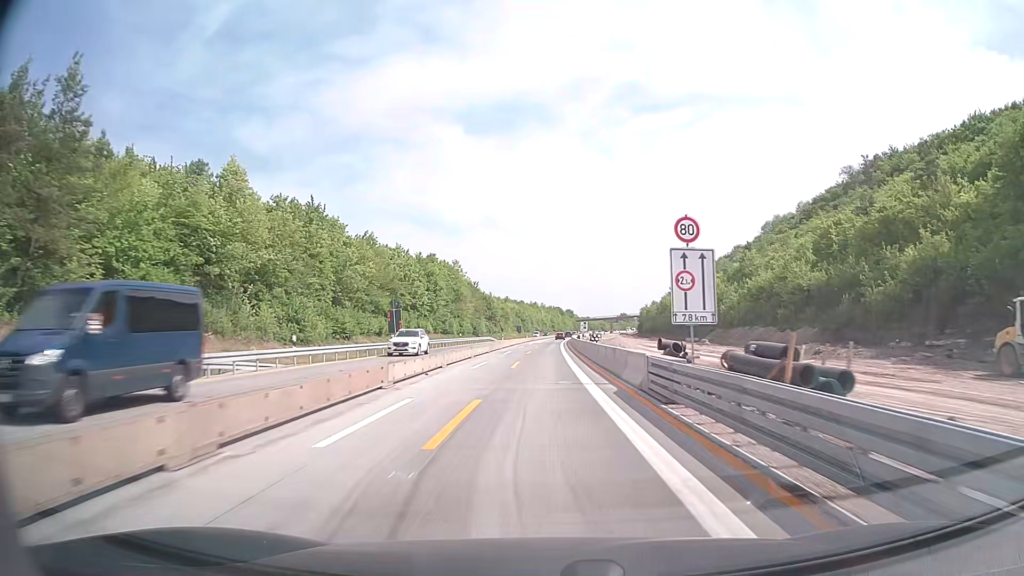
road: motorway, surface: concrete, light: Day
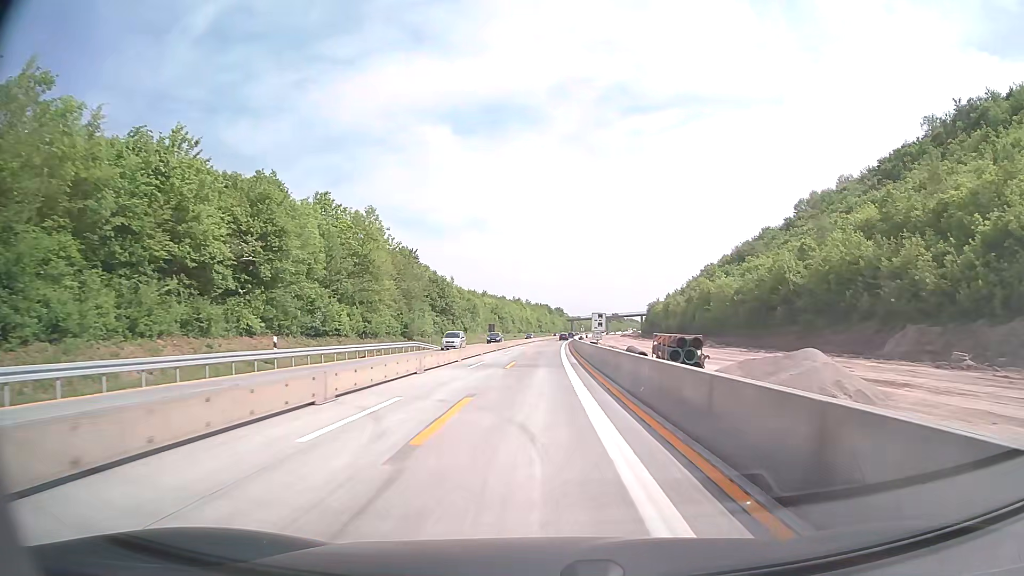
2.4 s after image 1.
(+0.7, +53.4) m; +1°
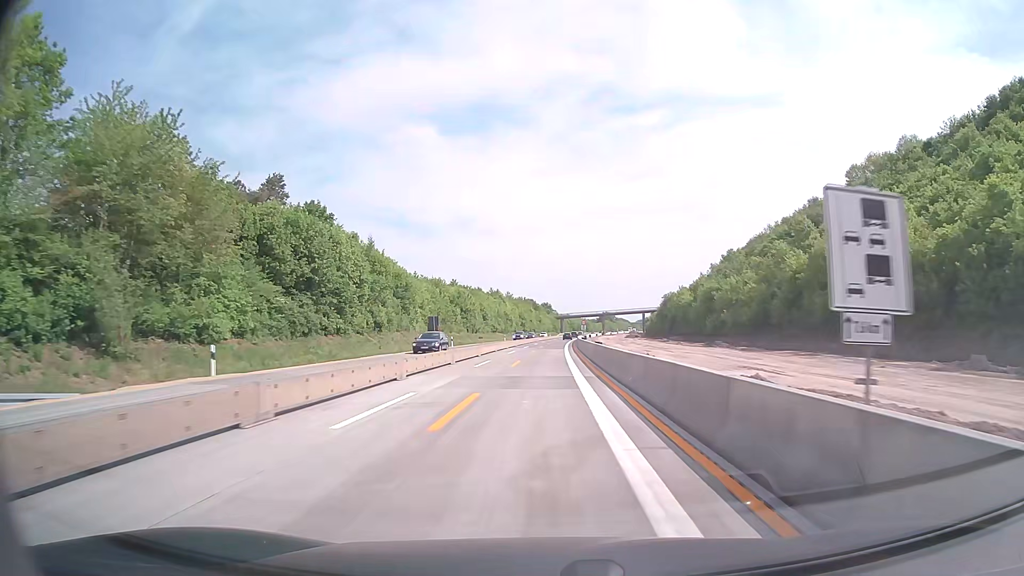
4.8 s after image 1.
(+0.6, +53.4) m; +1°
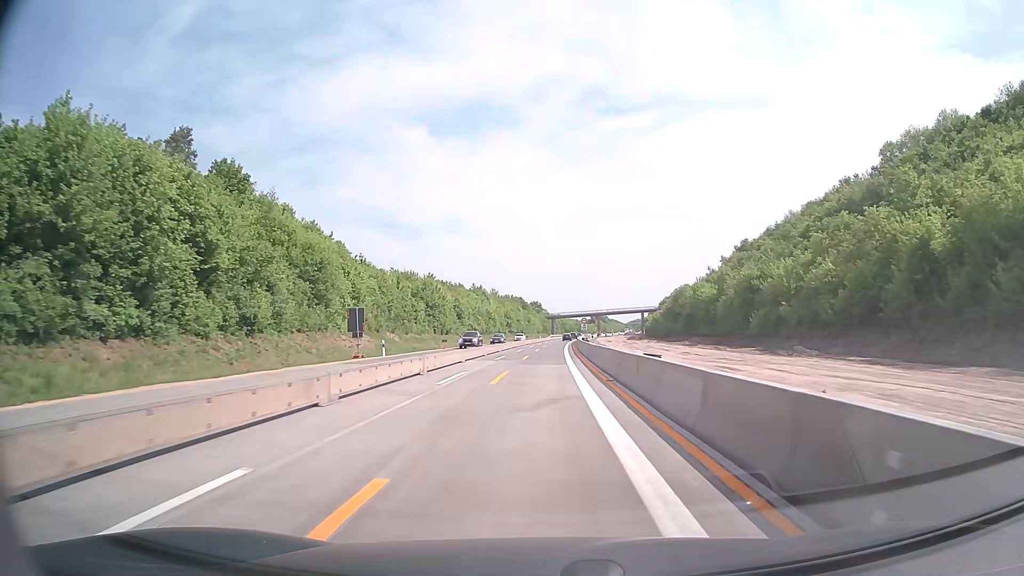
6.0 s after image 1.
(+0.2, +26.8) m; +1°
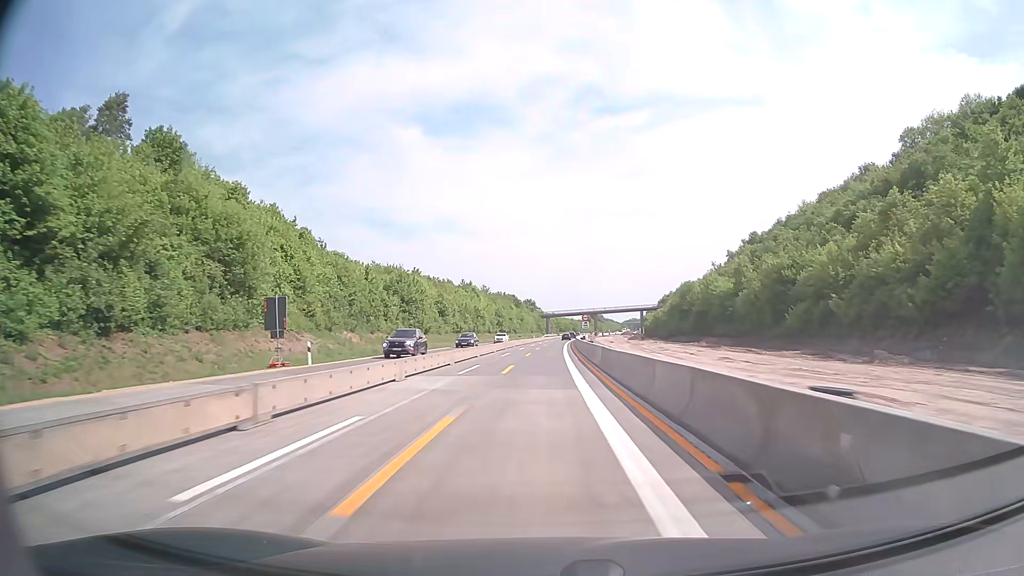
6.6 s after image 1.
(+0.1, +13.4) m; 0°
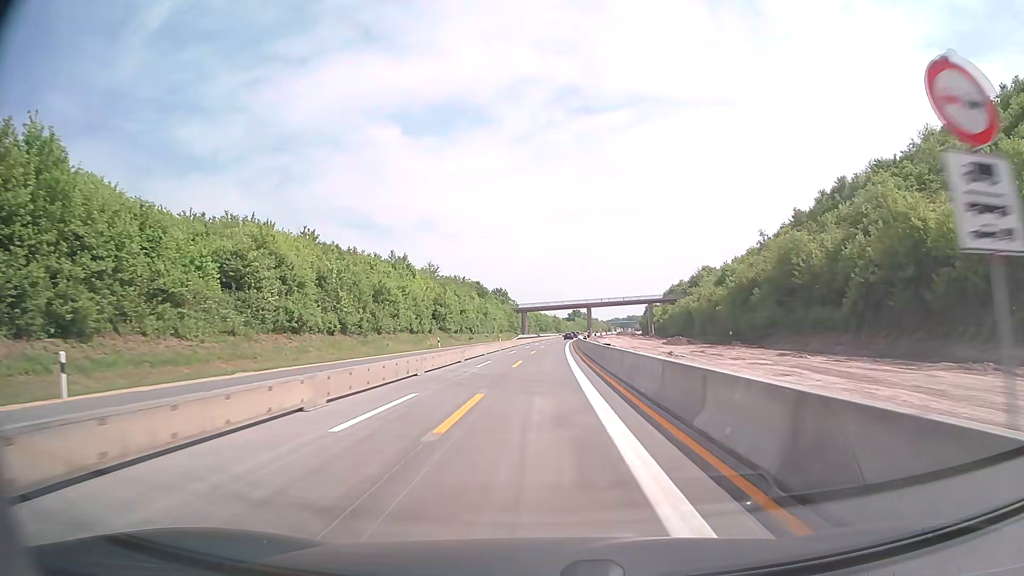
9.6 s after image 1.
(+1.1, +67.5) m; +2°
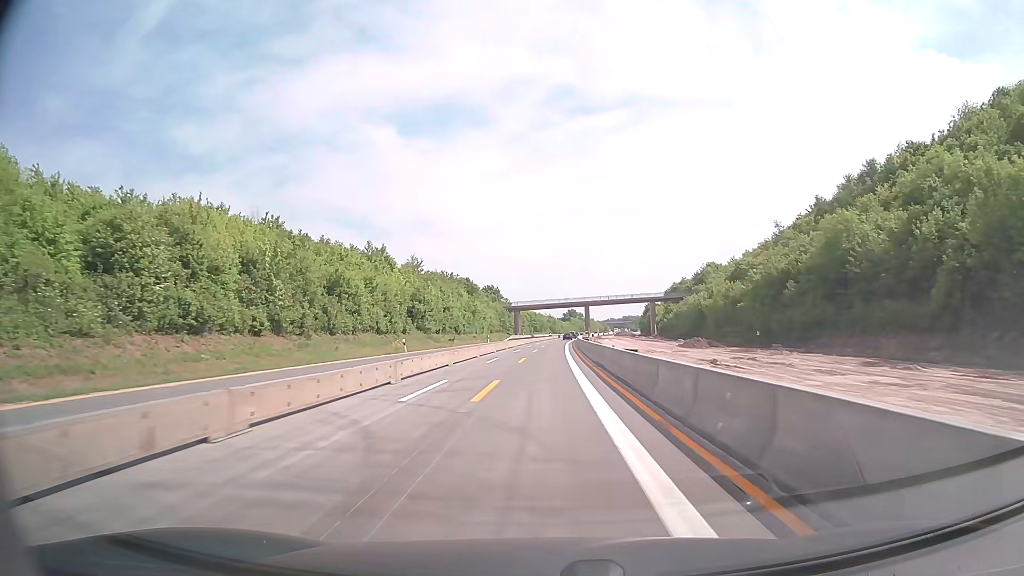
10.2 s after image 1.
(+0.1, +13.5) m; 0°
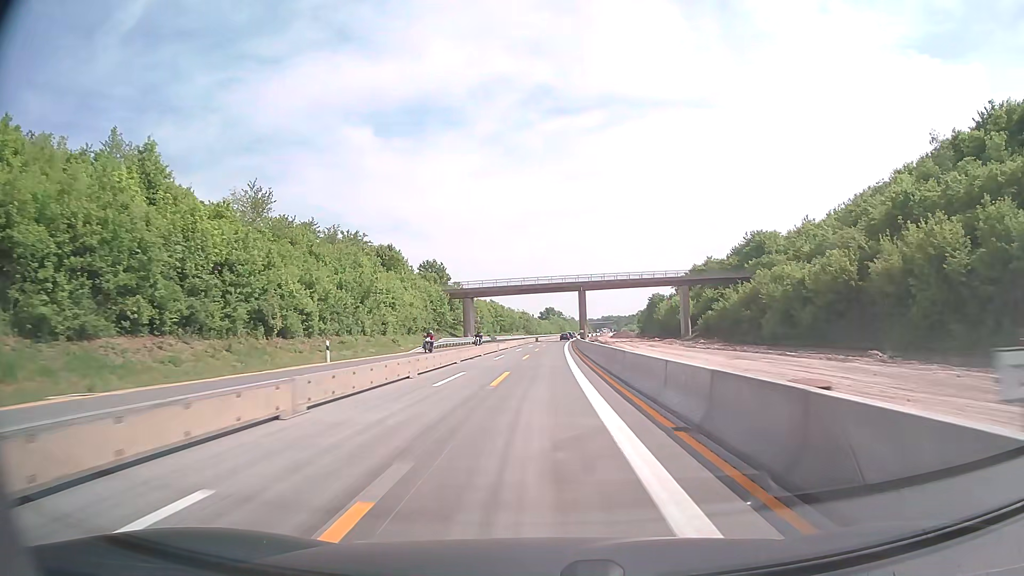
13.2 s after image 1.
(+1.1, +67.6) m; +2°
(0, +10) (0, +20) (0, +30) (0, +40) (+1, +50) (+1, +60) (+1, +70) (+1, +80) (+2, +90) (+2, +100) m
